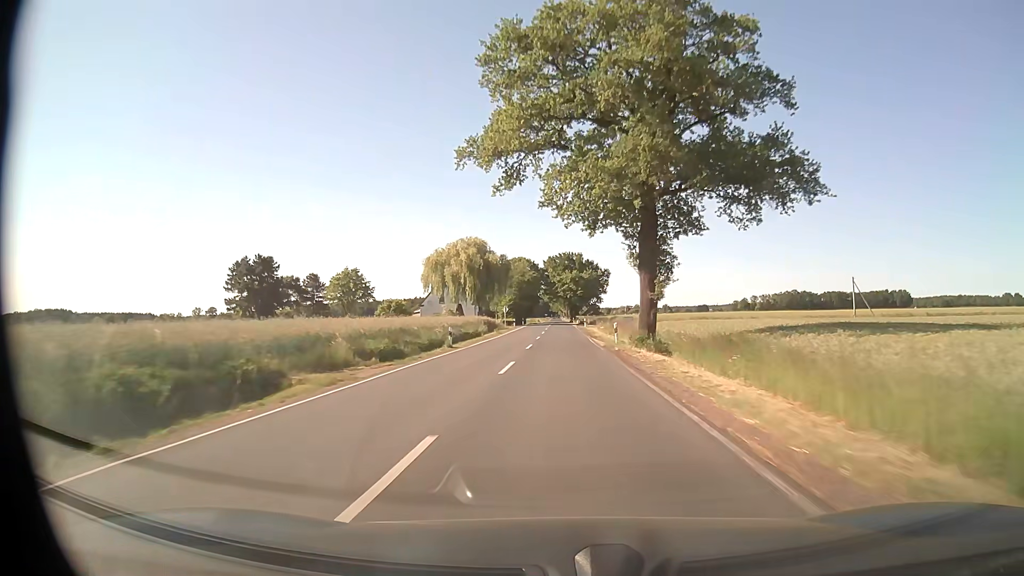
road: secondary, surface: asphalt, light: Day
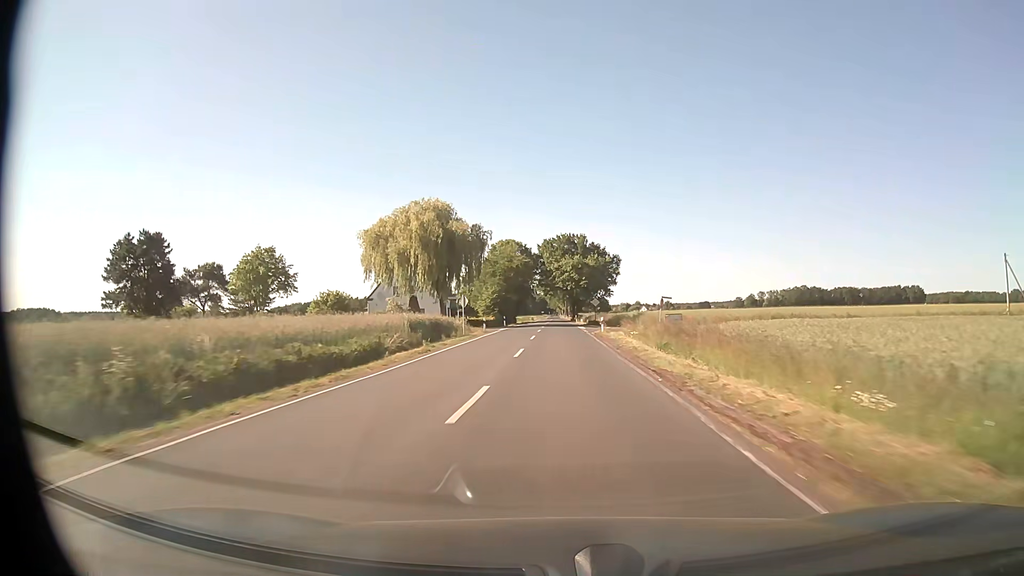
(0.0, +31.7) m; 0°
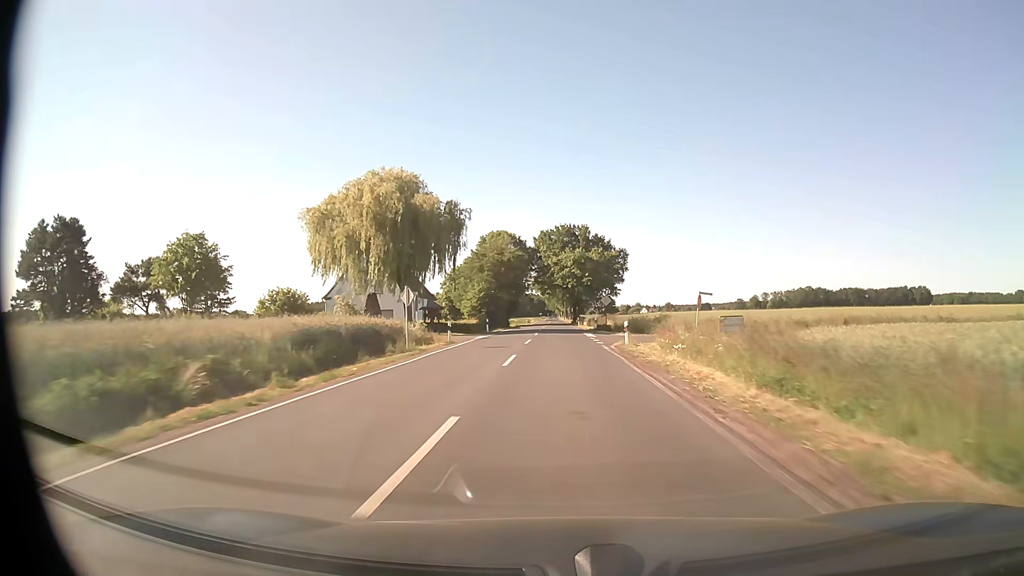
(0.0, +15.9) m; 0°
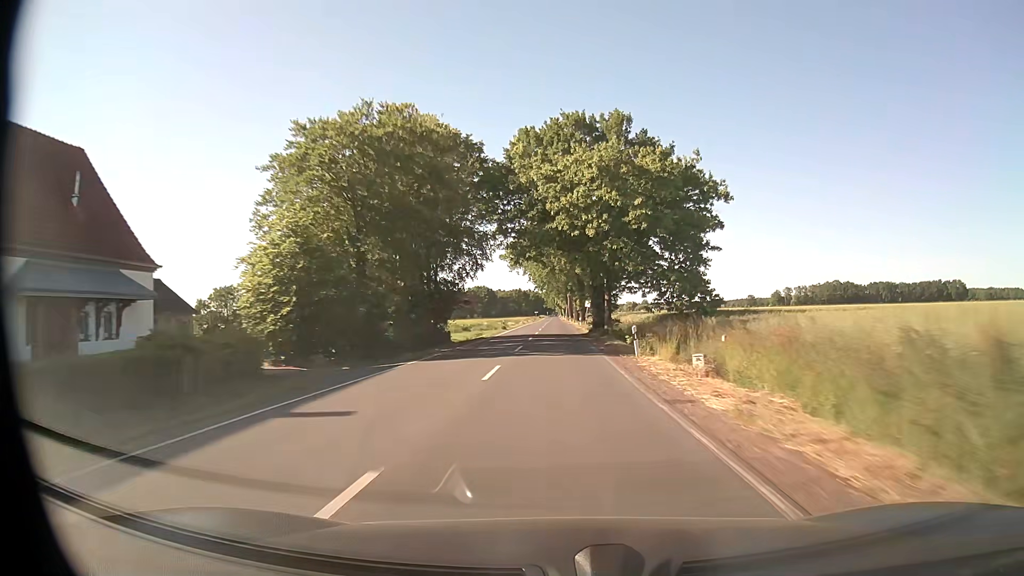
(+0.1, +63.4) m; 0°
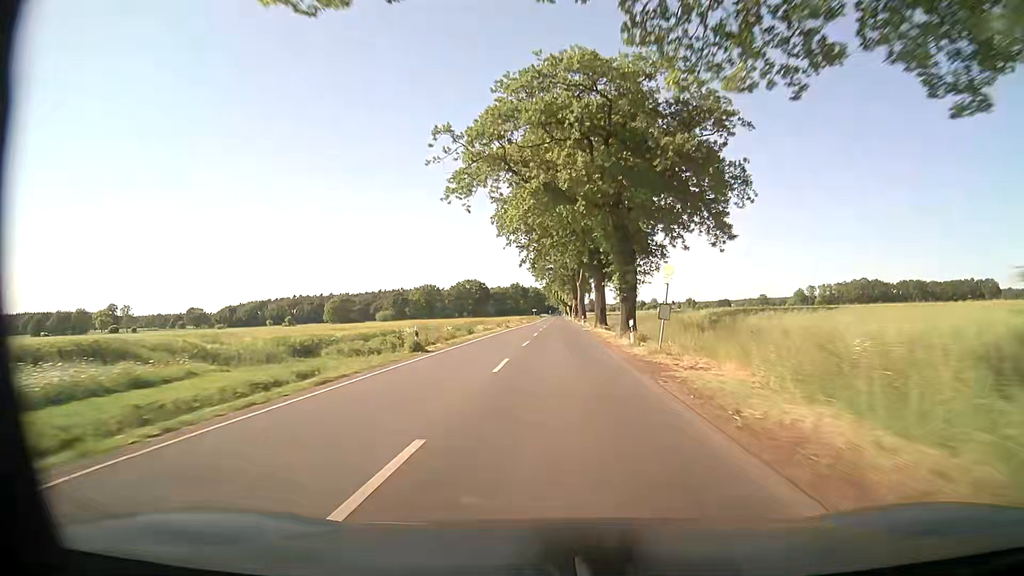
(-0.2, +47.6) m; -1°
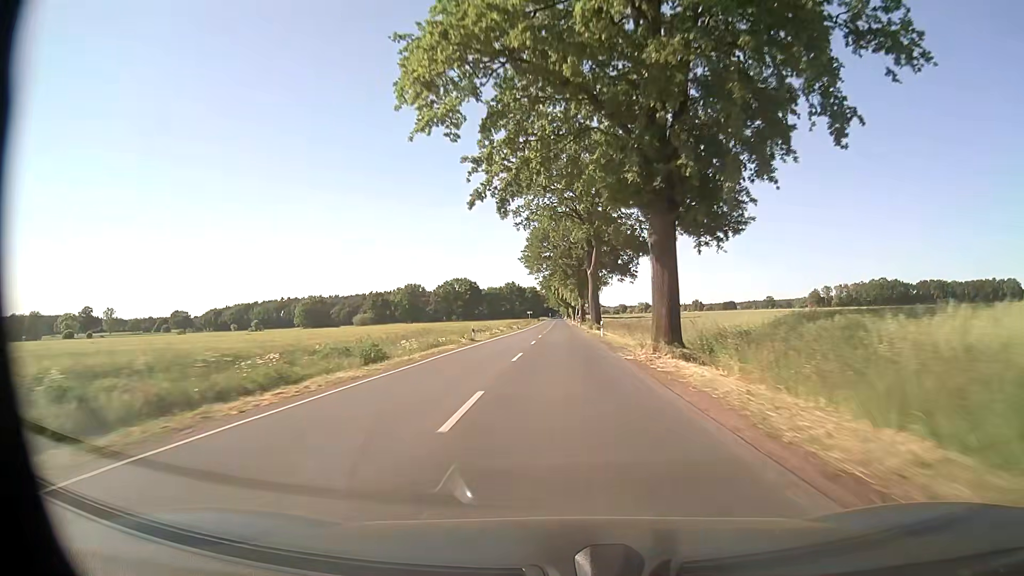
(+0.1, +31.7) m; 0°
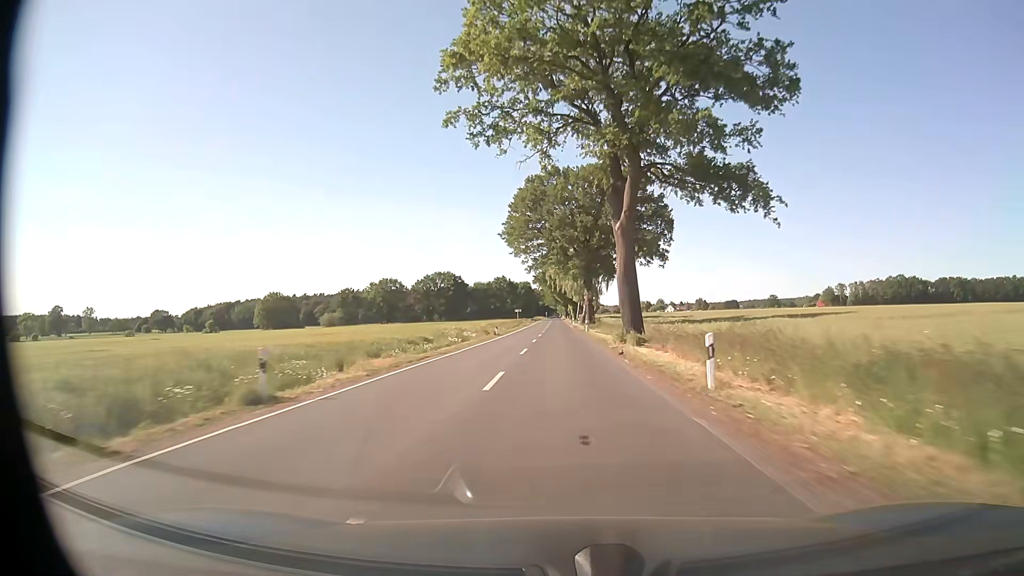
(+0.2, +31.6) m; 0°
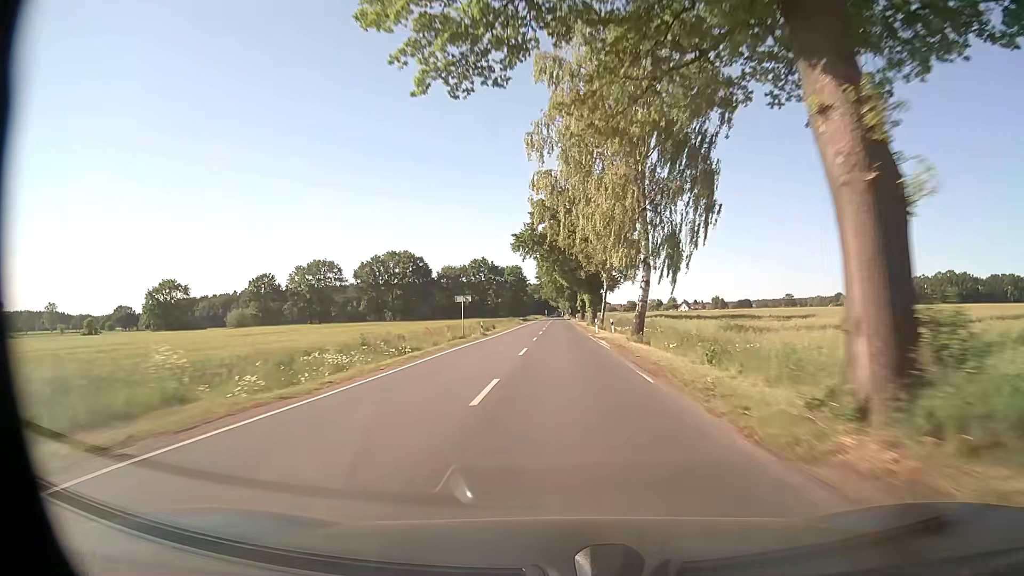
(-0.1, +63.3) m; 0°
(0, +10) (0, +20) (0, +30) (0, +40) (0, +50) (0, +60) (0, +70) (0, +80) (0, +90) (0, +100) m
